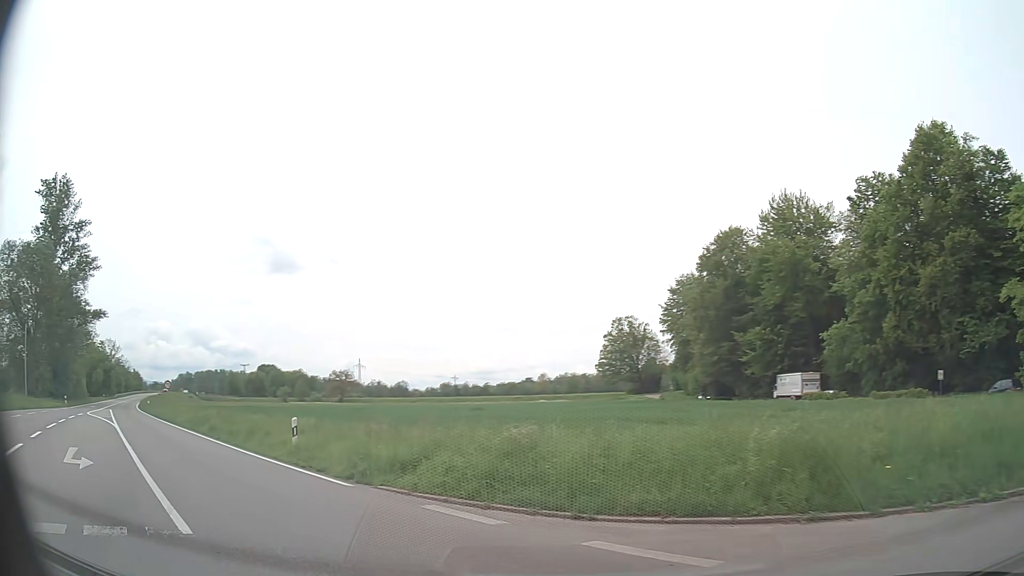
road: secondary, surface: asphalt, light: Day
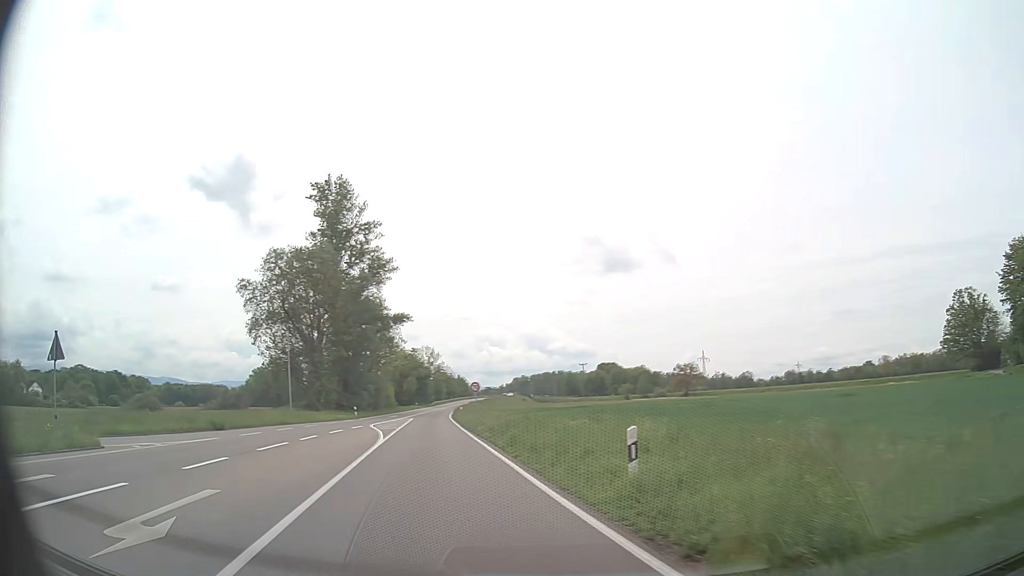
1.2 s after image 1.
(-2.1, +7.8) m; -29°
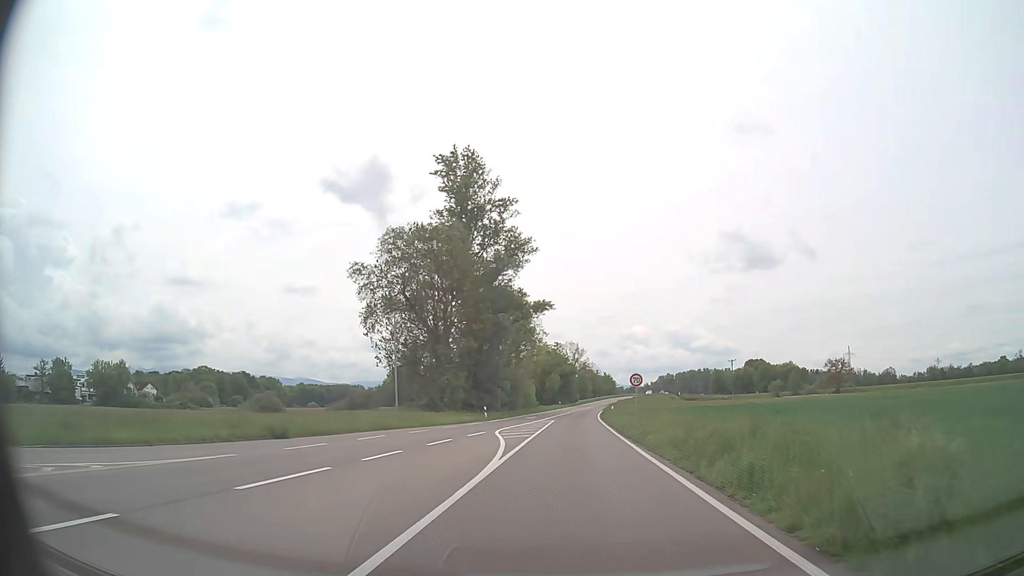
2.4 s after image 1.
(-1.5, +9.9) m; -11°
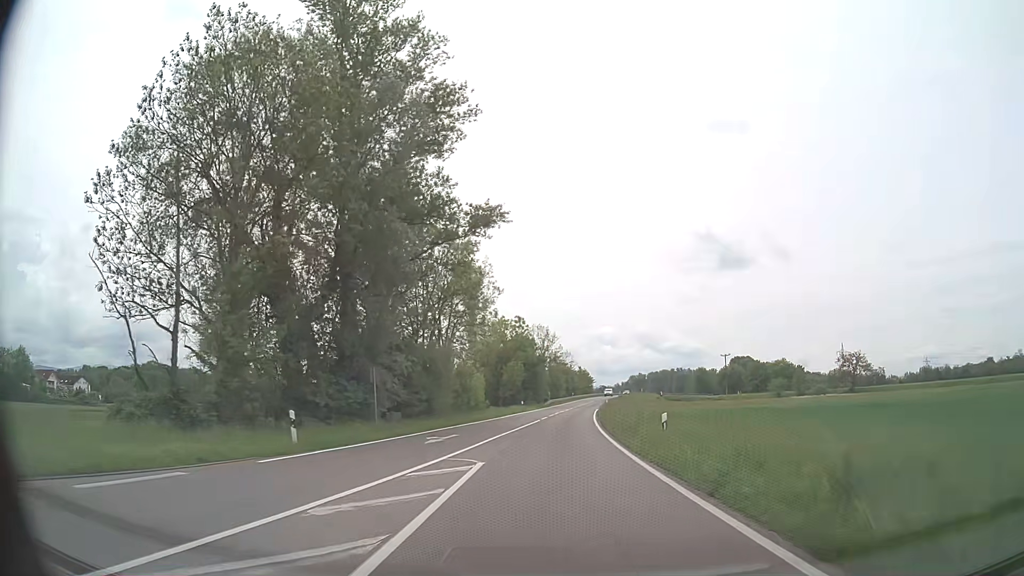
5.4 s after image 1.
(+0.6, +35.1) m; +2°
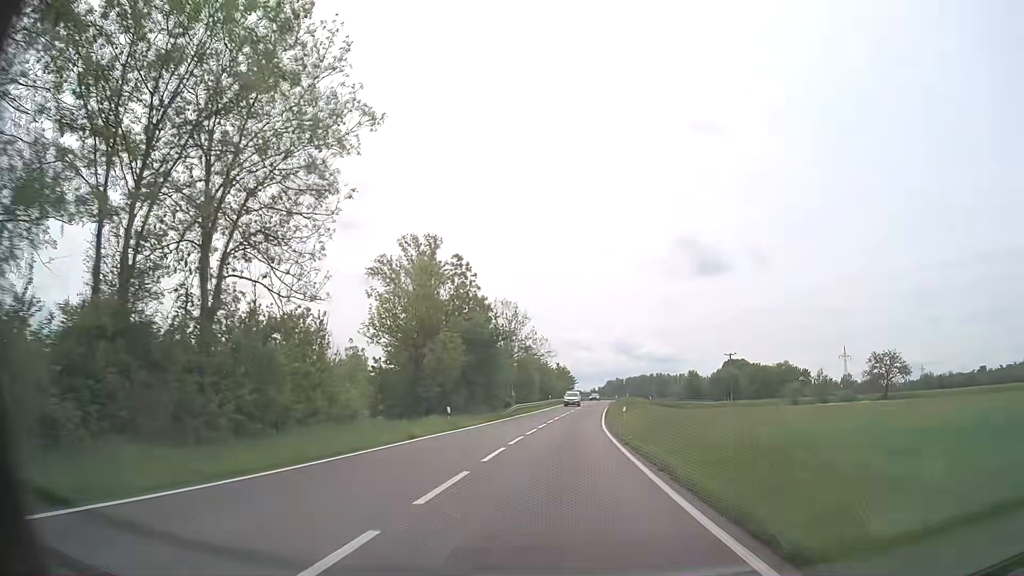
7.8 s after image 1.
(+0.6, +35.2) m; +2°
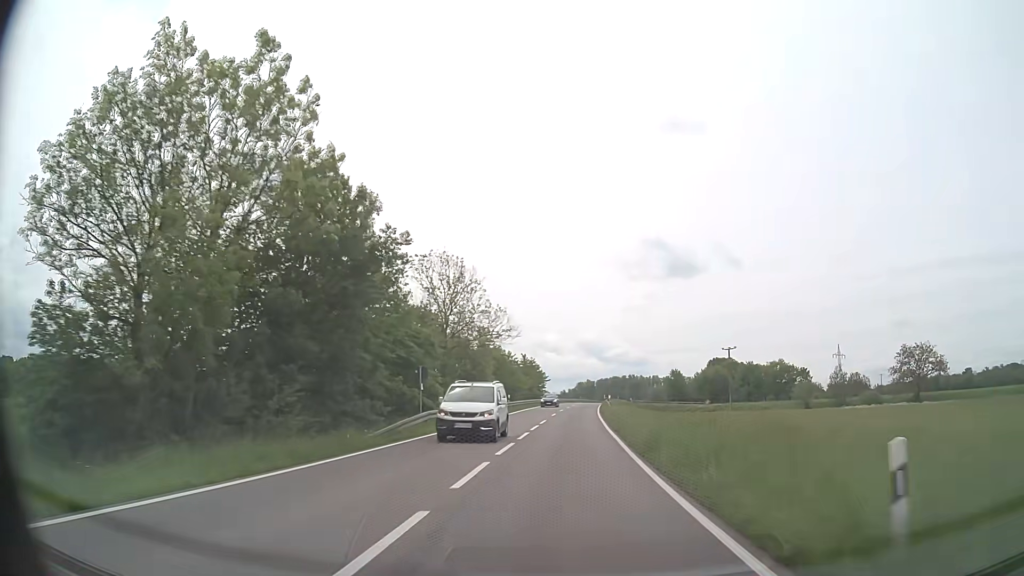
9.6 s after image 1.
(+0.7, +28.8) m; +3°
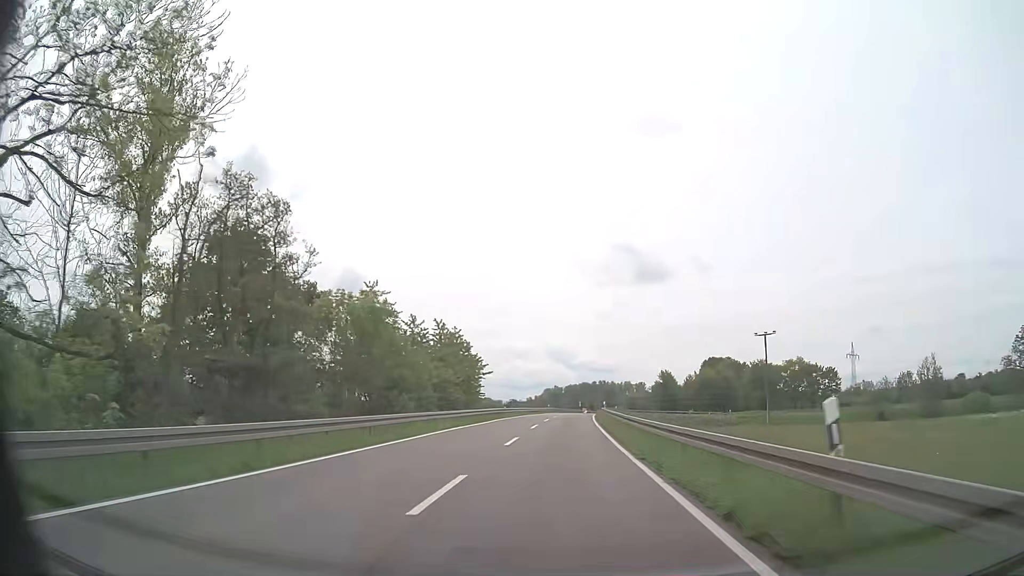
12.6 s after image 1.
(+2.0, +50.3) m; +3°
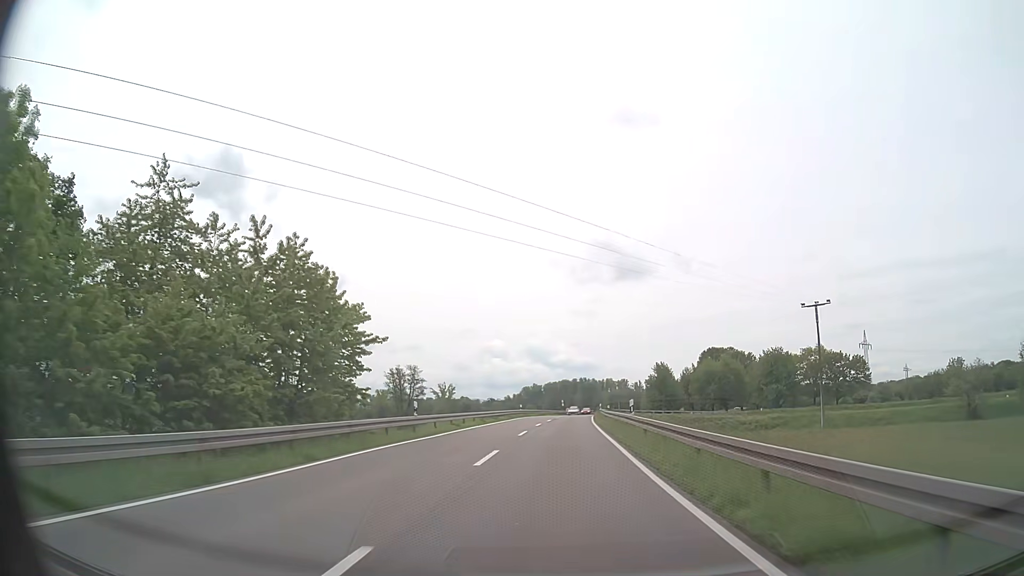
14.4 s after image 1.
(+0.5, +30.1) m; +2°
(0, +10) (0, +20) (0, +30) (+1, +40) (+1, +50) (+2, +60) (+2, +70) (+3, +80) (+4, +90) (+5, +100) m
